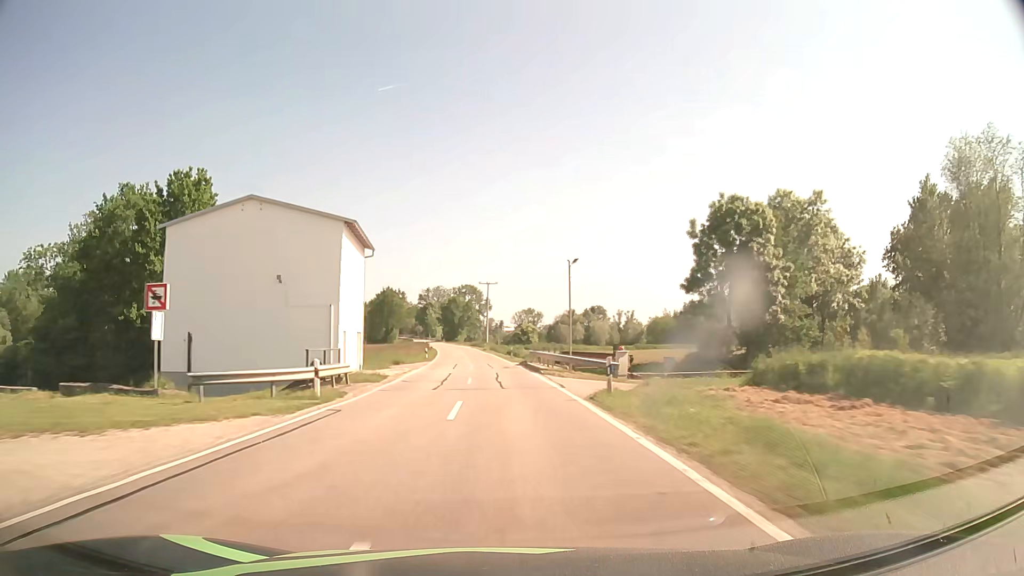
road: tertiary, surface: asphalt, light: Day
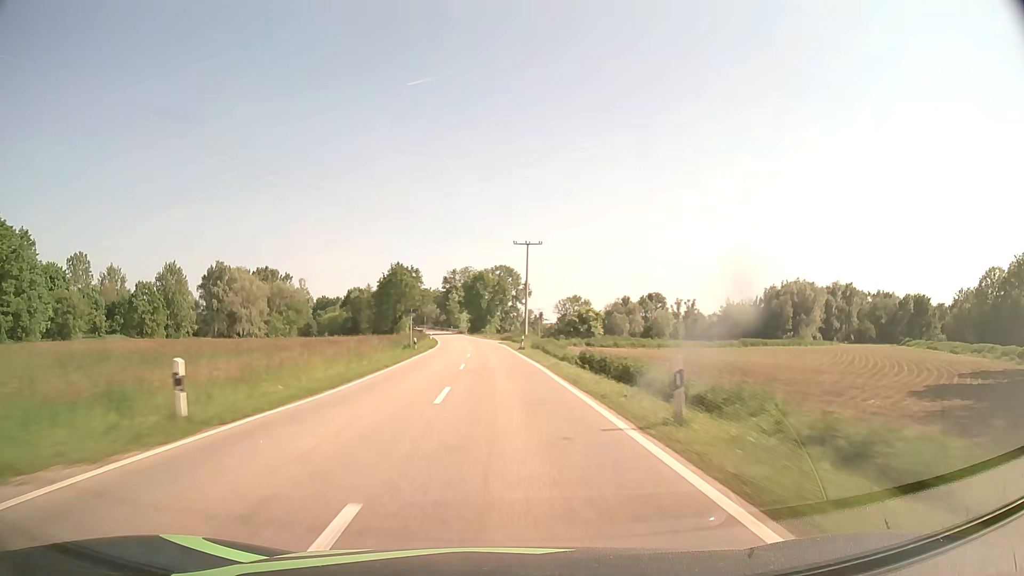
(-1.5, +47.5) m; -3°
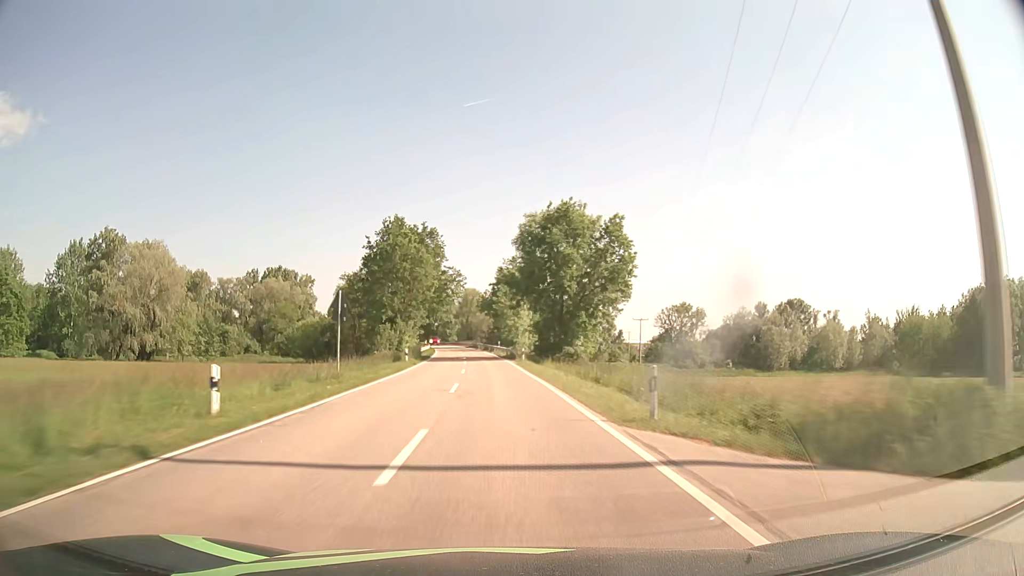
(-4.0, +78.9) m; -6°
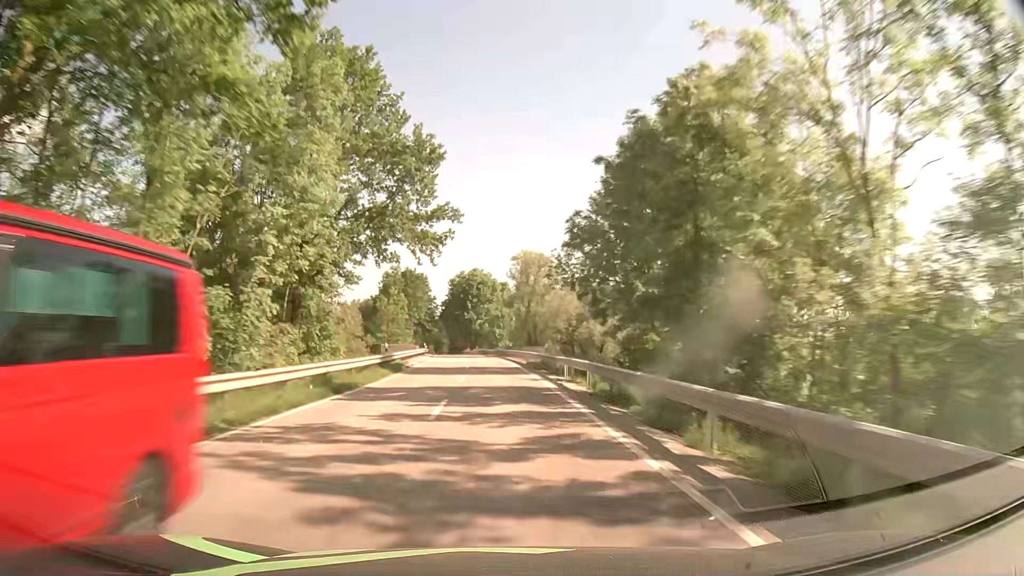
(-4.2, +78.7) m; -5°
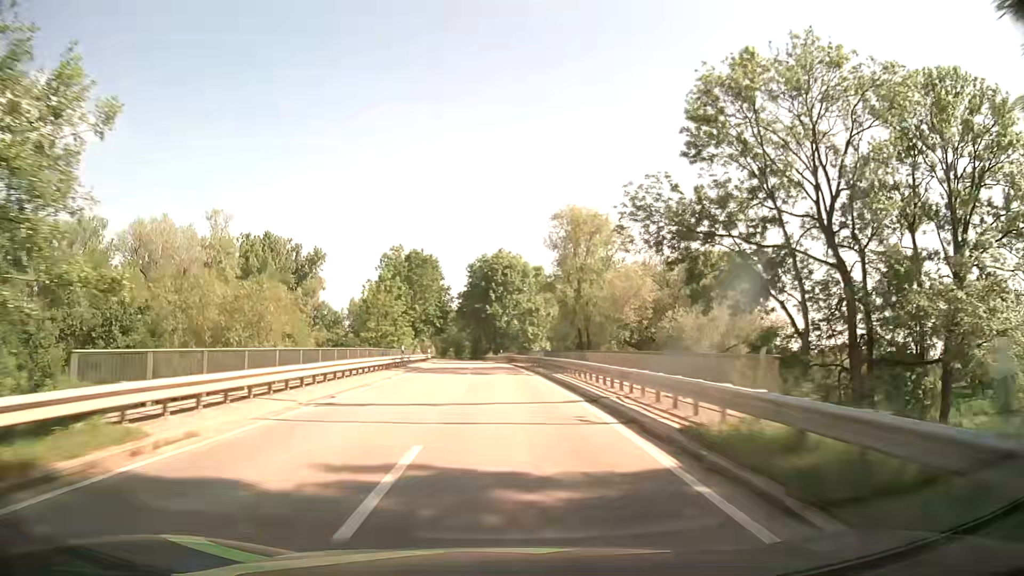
(-0.7, +31.6) m; -3°
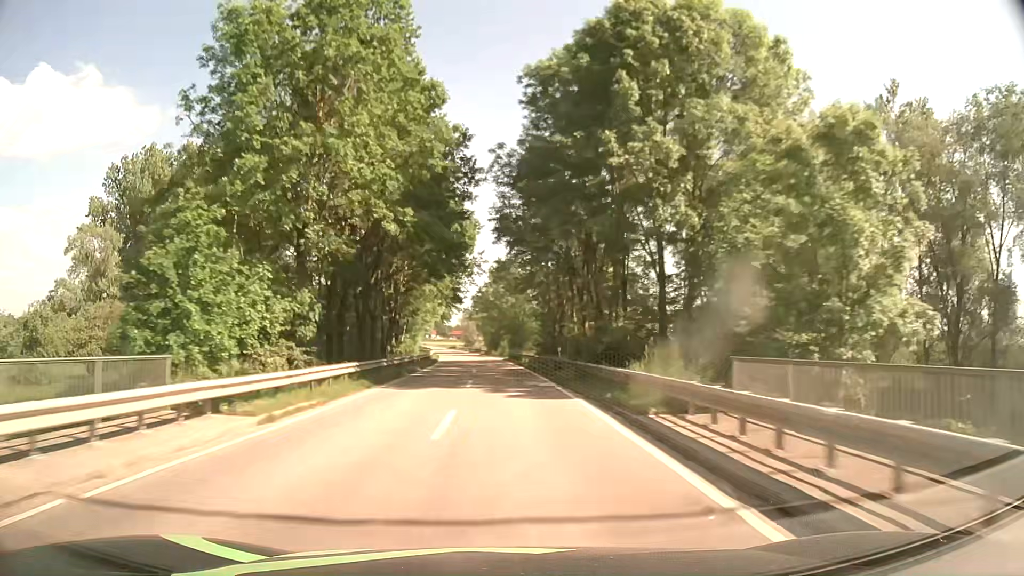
(-3.5, +79.0) m; -6°
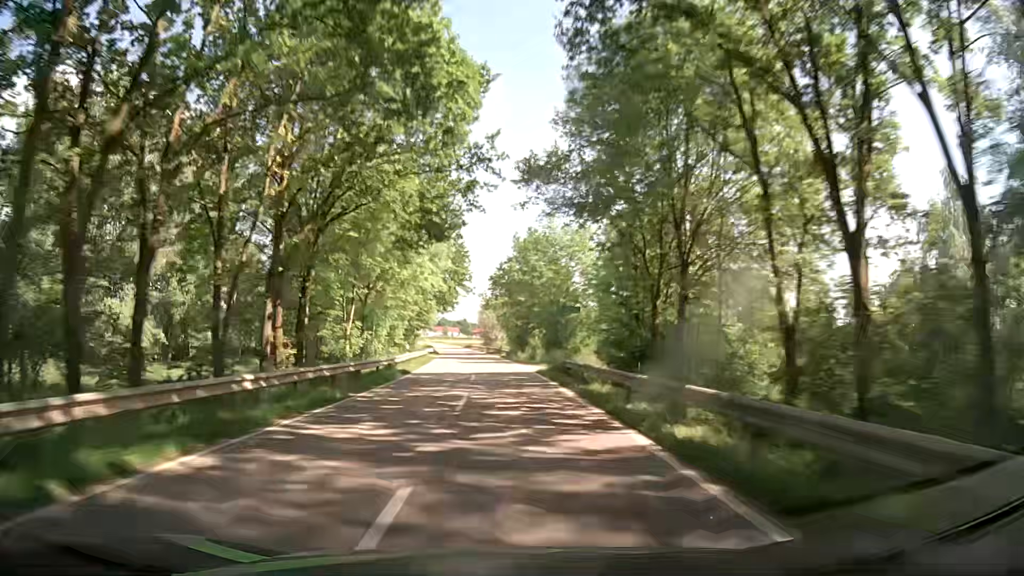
(-0.6, +31.8) m; -2°
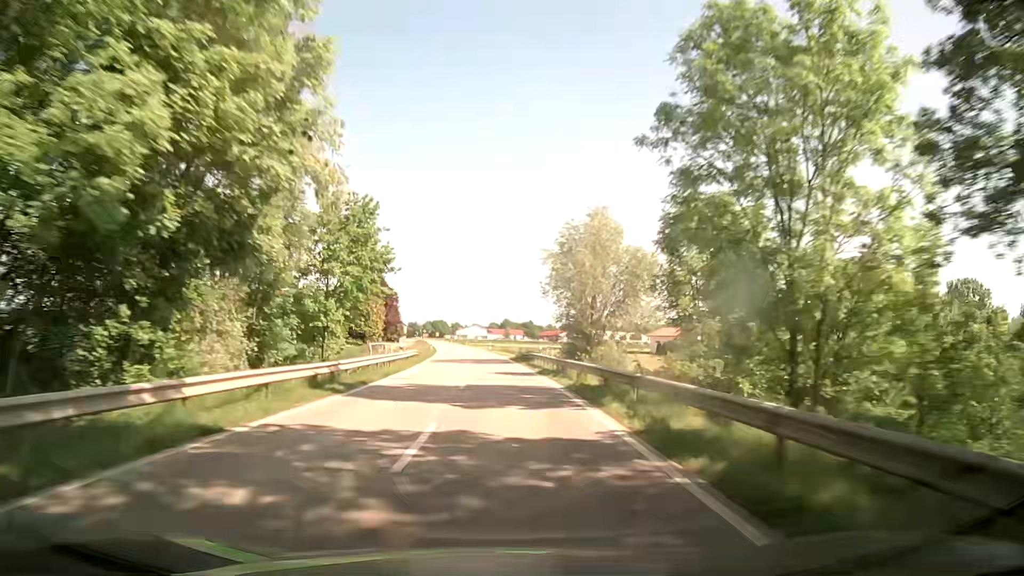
(-3.3, +79.3) m; -5°
(0, +10) (0, +20) (-1, +30) (-1, +40) (-2, +50) (-2, +60) (-3, +70) (-4, +80) (-5, +90) (-6, +100) m
